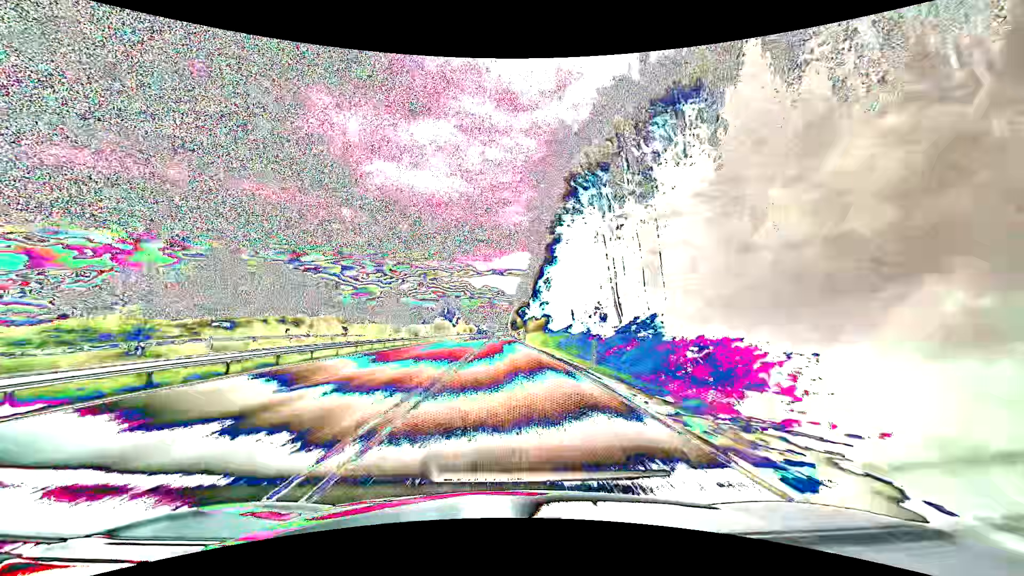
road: primary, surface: asphalt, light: Day
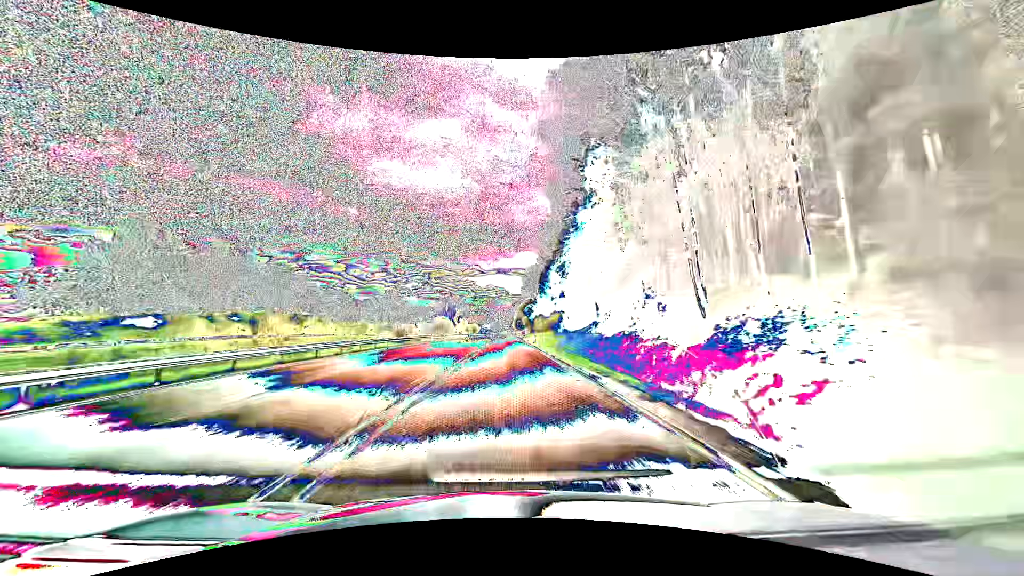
(-0.1, +15.8) m; -1°
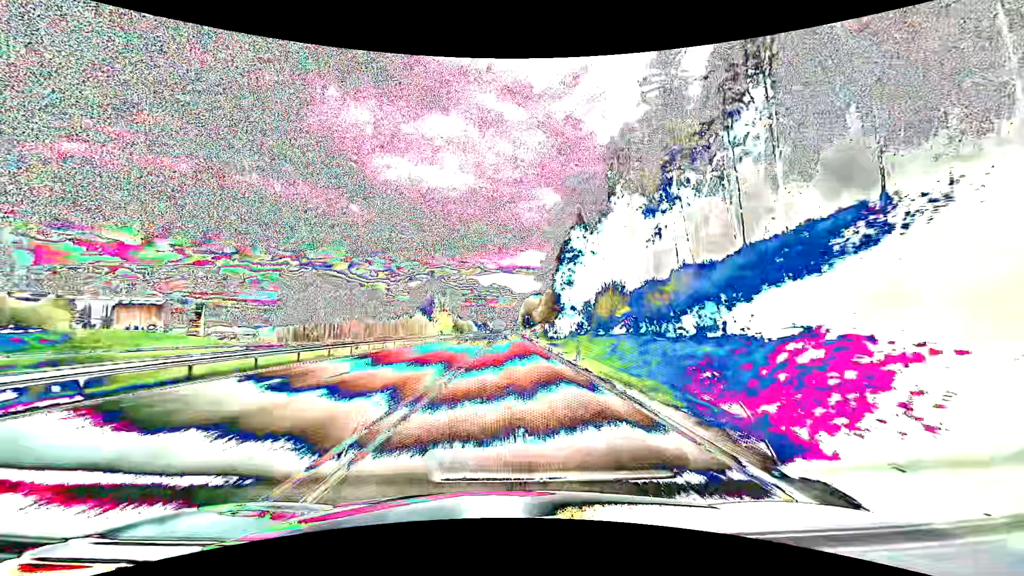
(-0.5, +79.2) m; 0°
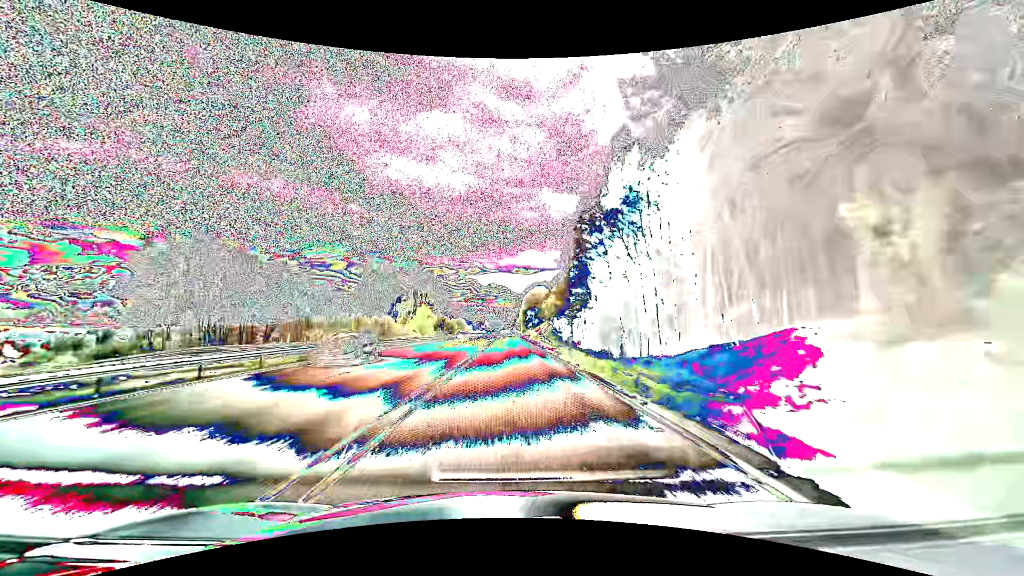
(+0.1, +47.5) m; 0°
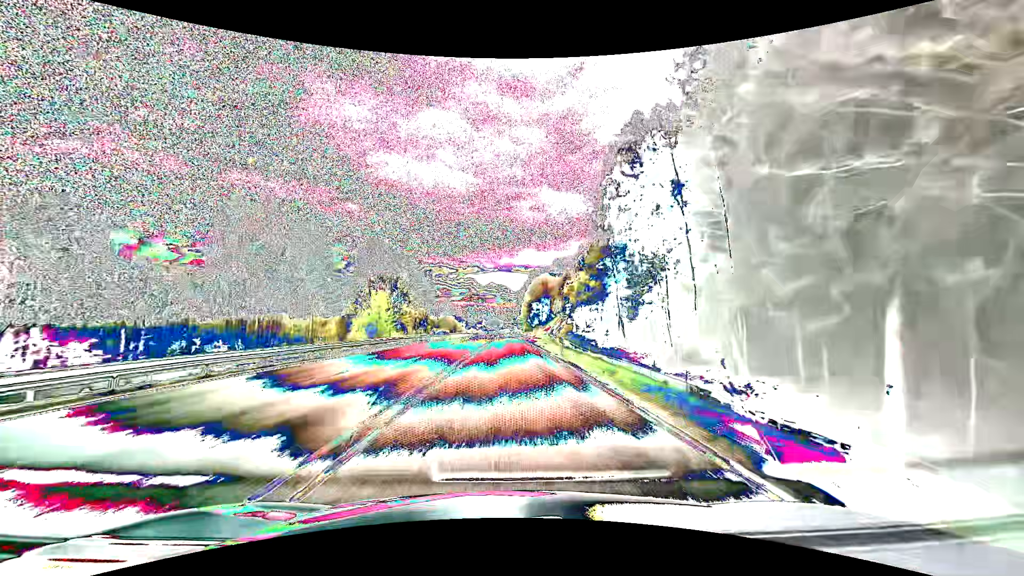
(+0.2, +47.5) m; 0°
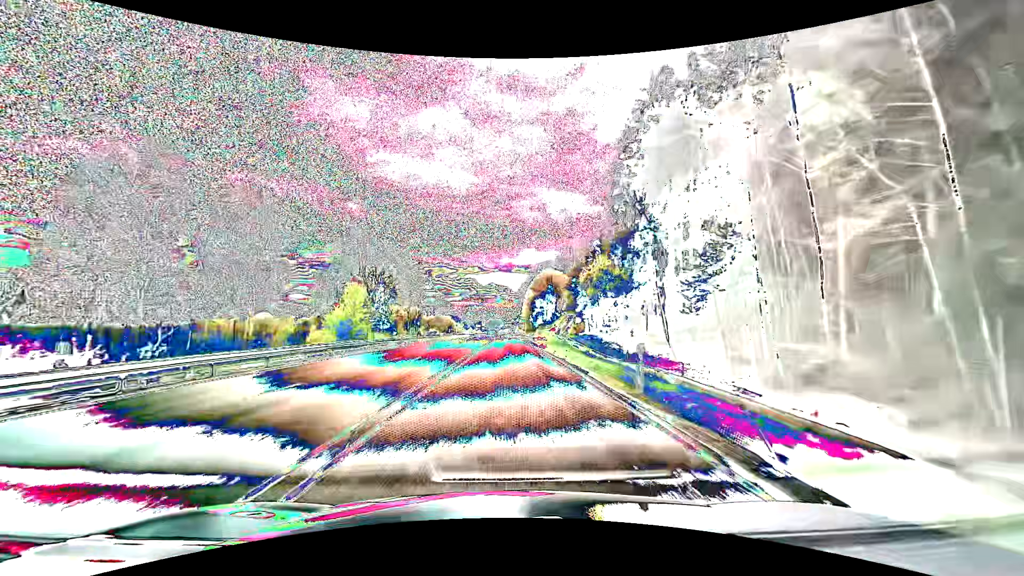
(0.0, +15.8) m; 0°
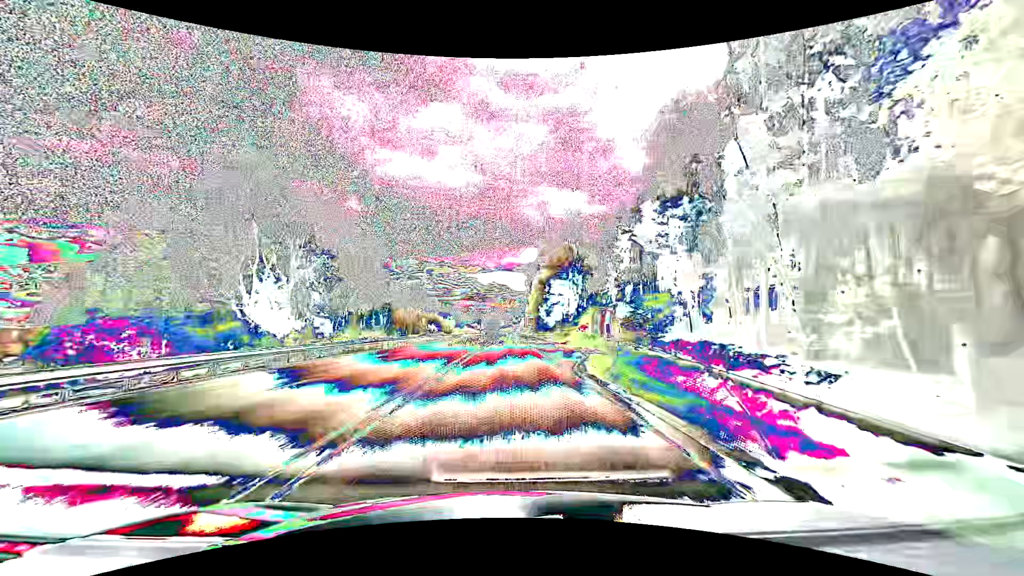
(0.0, +47.5) m; 0°
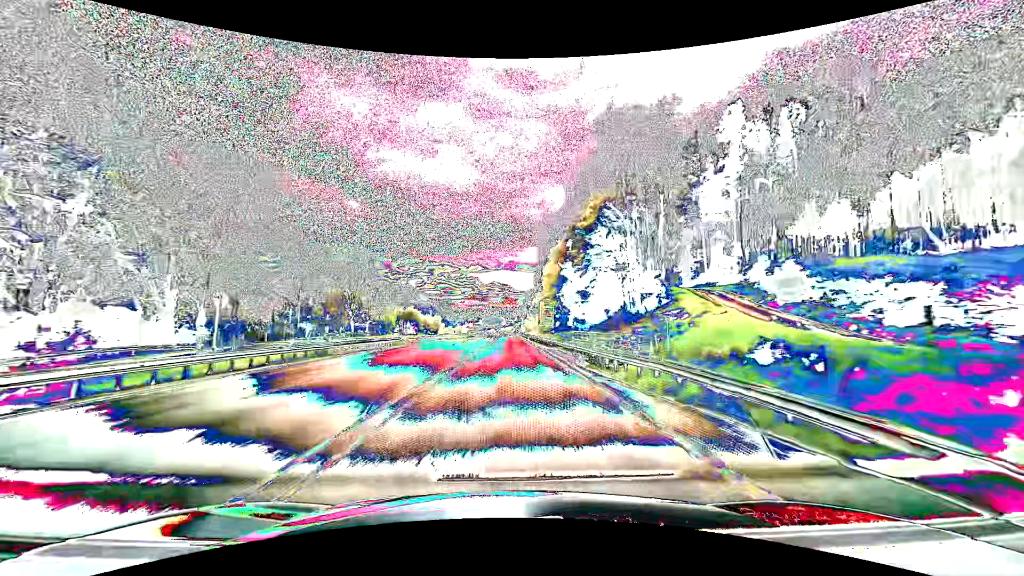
(-0.1, +47.5) m; 0°
(0, +10) (0, +20) (0, +30) (0, +40) (0, +50) (0, +60) (0, +70) (0, +80) (0, +90) (0, +100) m
